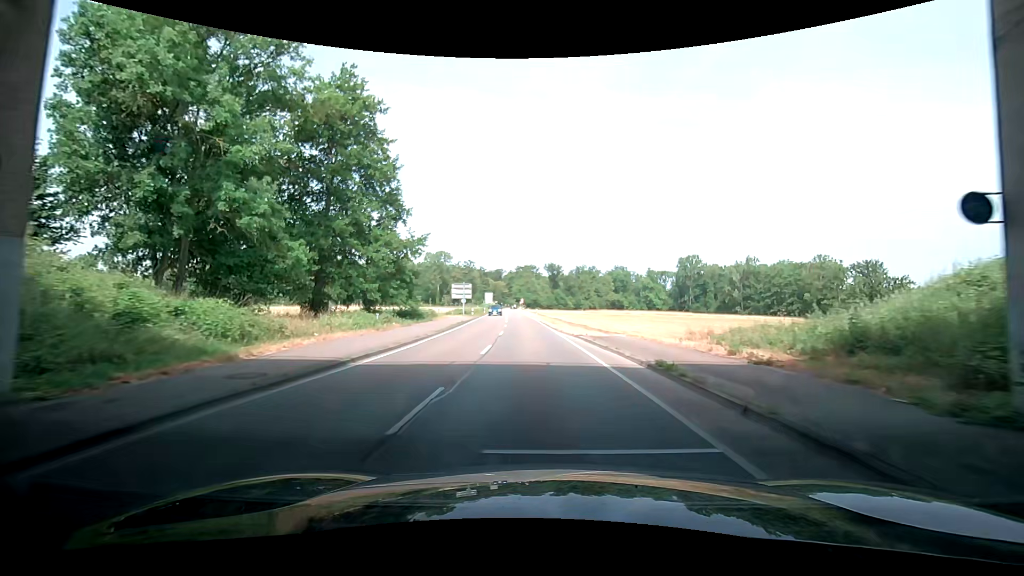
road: secondary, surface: asphalt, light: Day
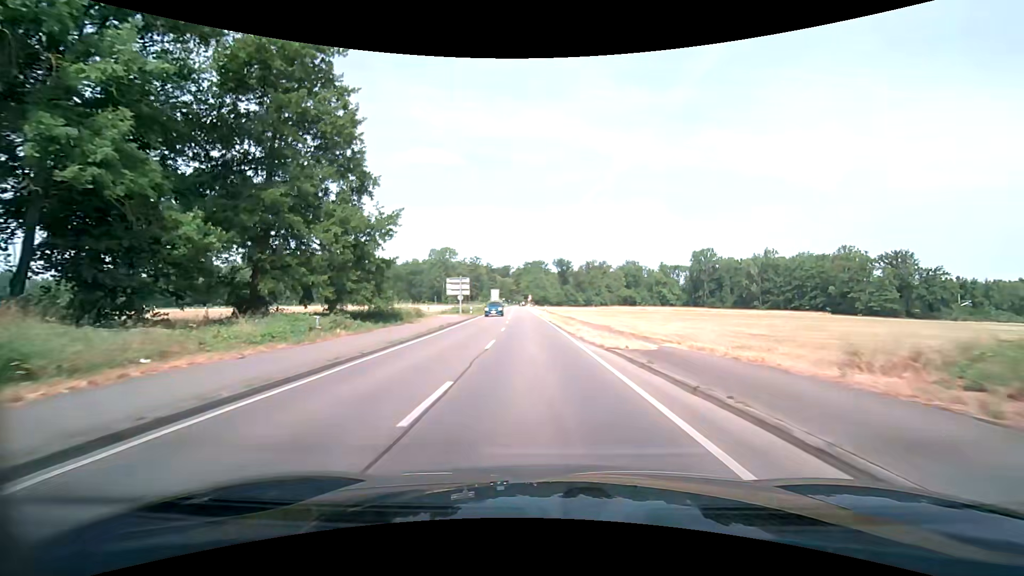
(-0.1, +8.8) m; -1°
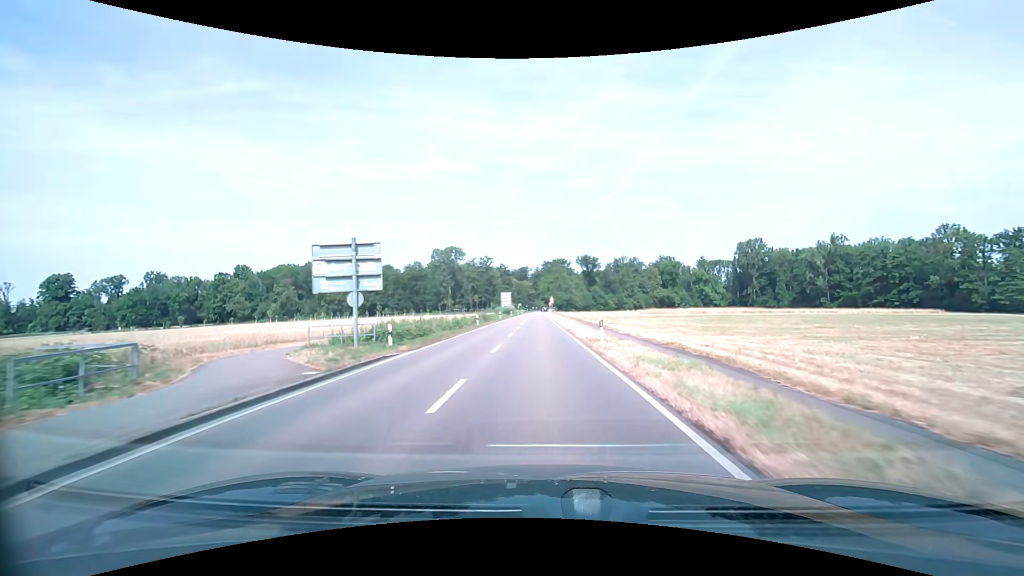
(-1.3, +35.5) m; -3°
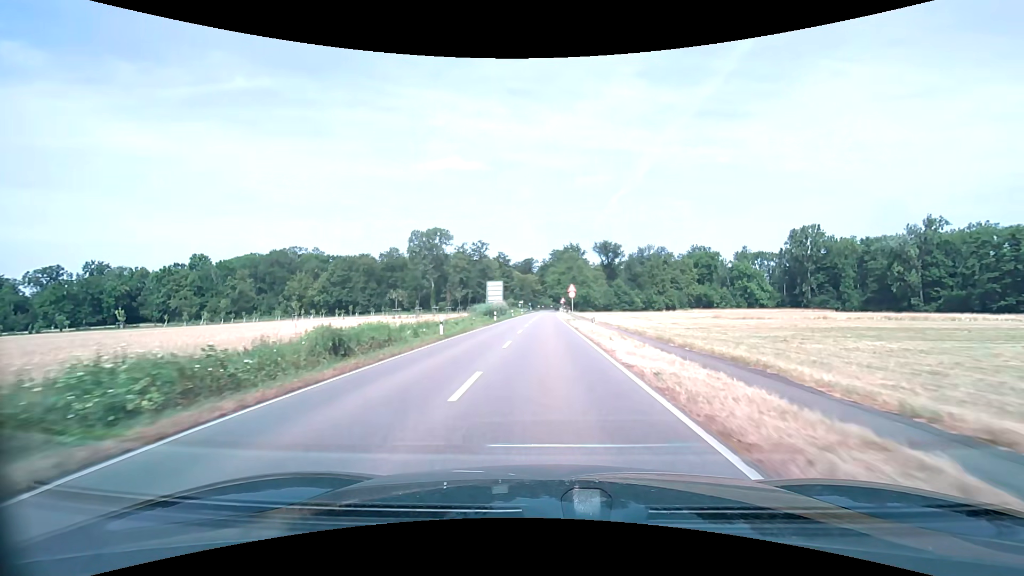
(-0.8, +44.7) m; -1°
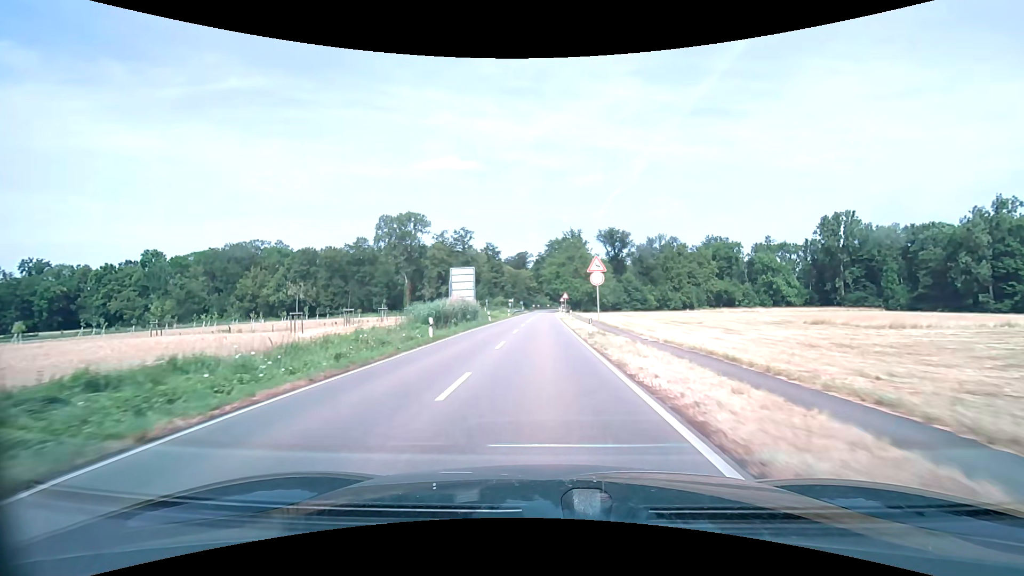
(+0.2, +27.0) m; 0°
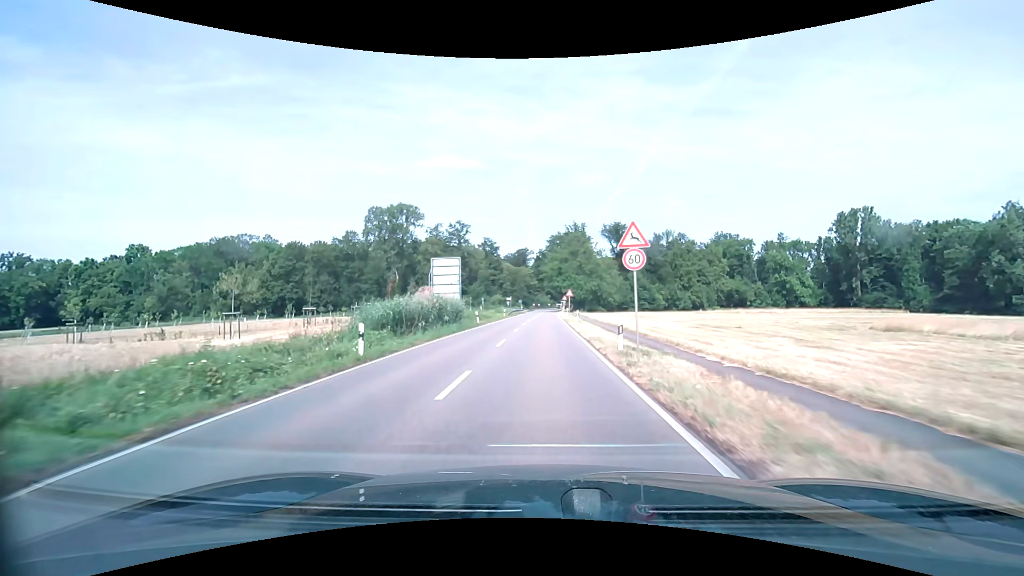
(0.0, +9.0) m; 0°
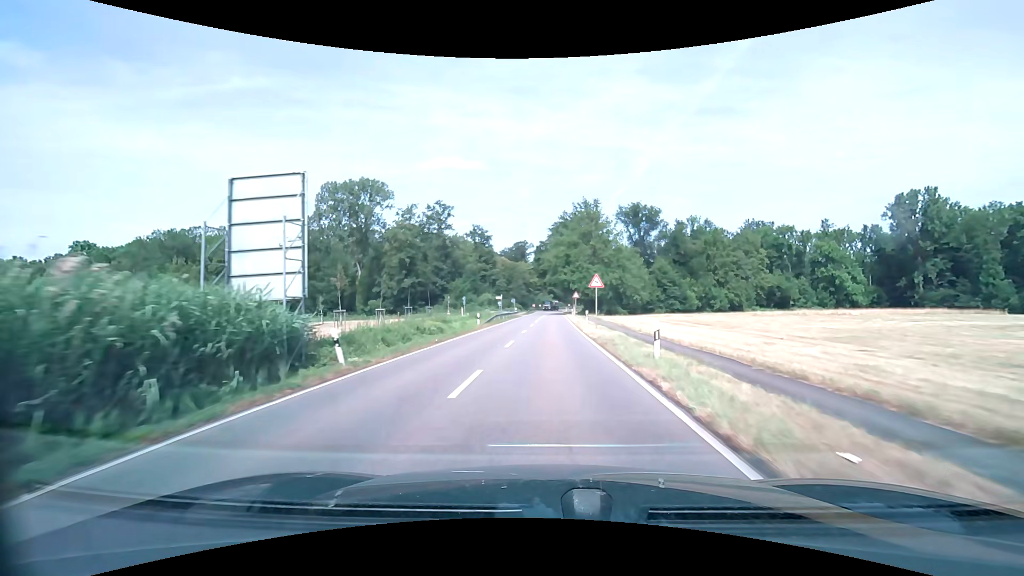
(-0.1, +27.1) m; 0°
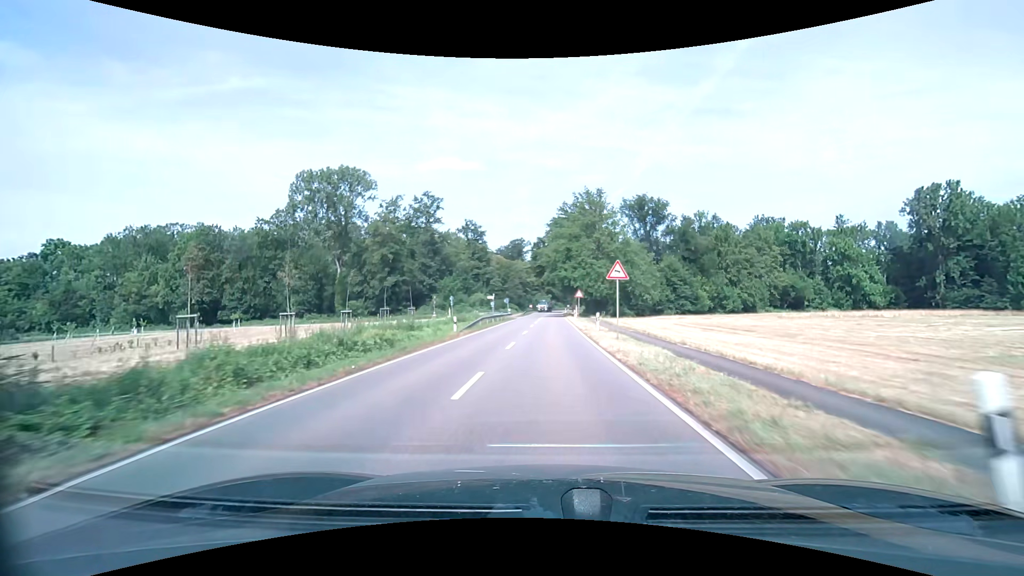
(0.0, +9.1) m; 0°
(0, +10) (0, +20) (0, +30) (+1, +40) (+1, +50) (+1, +60) (+1, +70) (+2, +80) (+2, +90) (+2, +100) m
